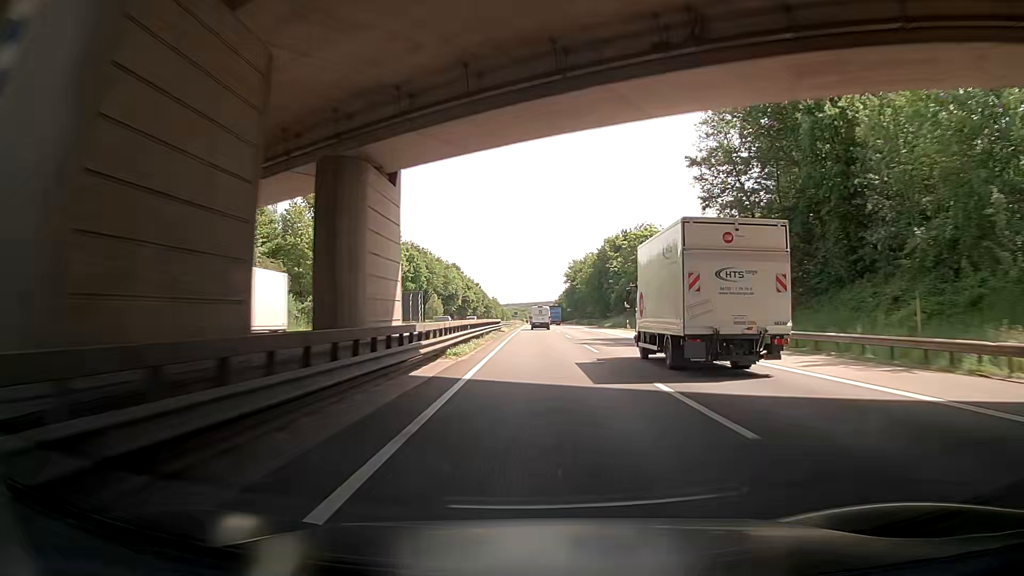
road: motorway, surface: asphalt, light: Day
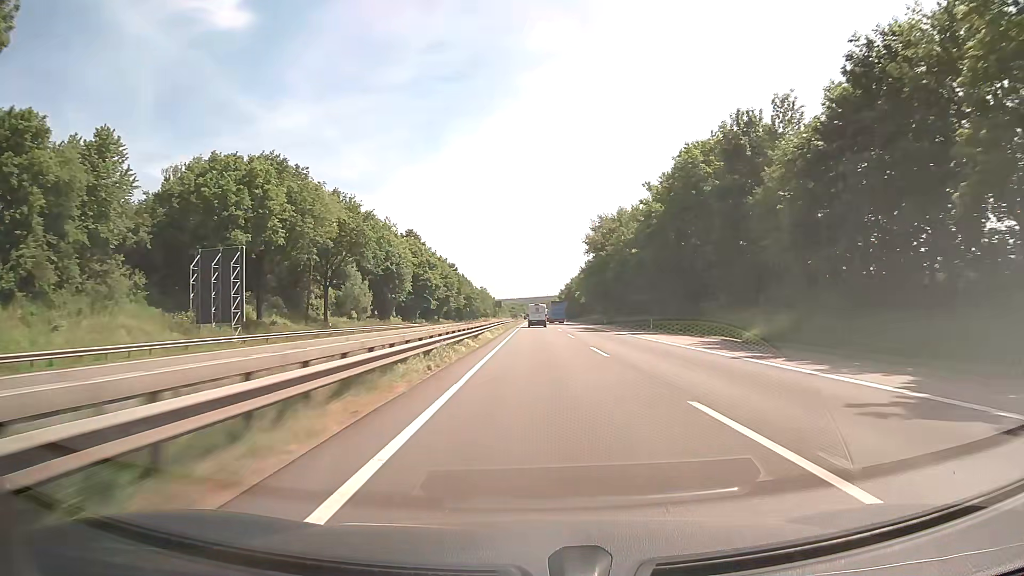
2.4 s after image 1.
(0.0, +75.7) m; 0°
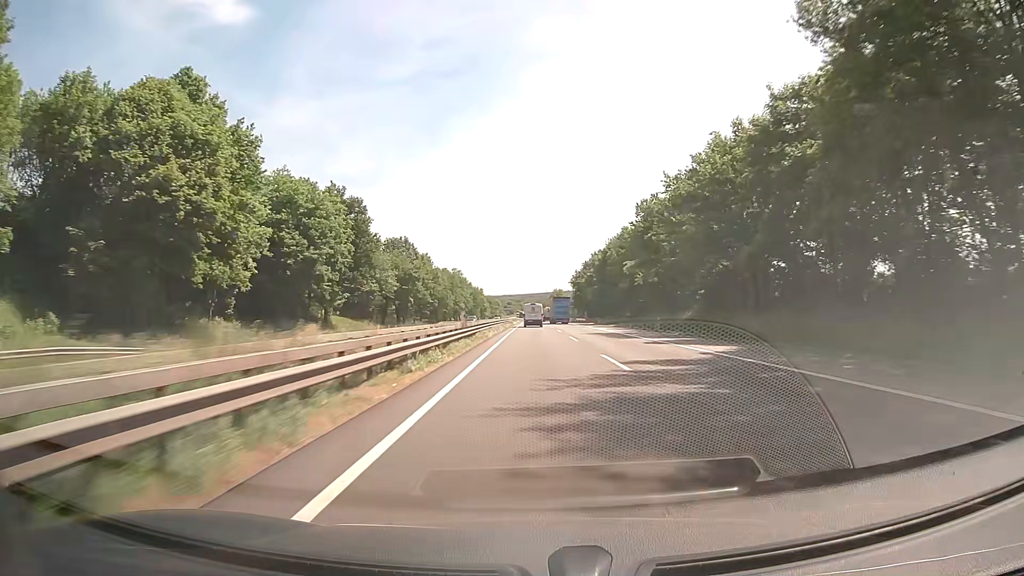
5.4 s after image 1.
(+0.1, +95.9) m; 0°
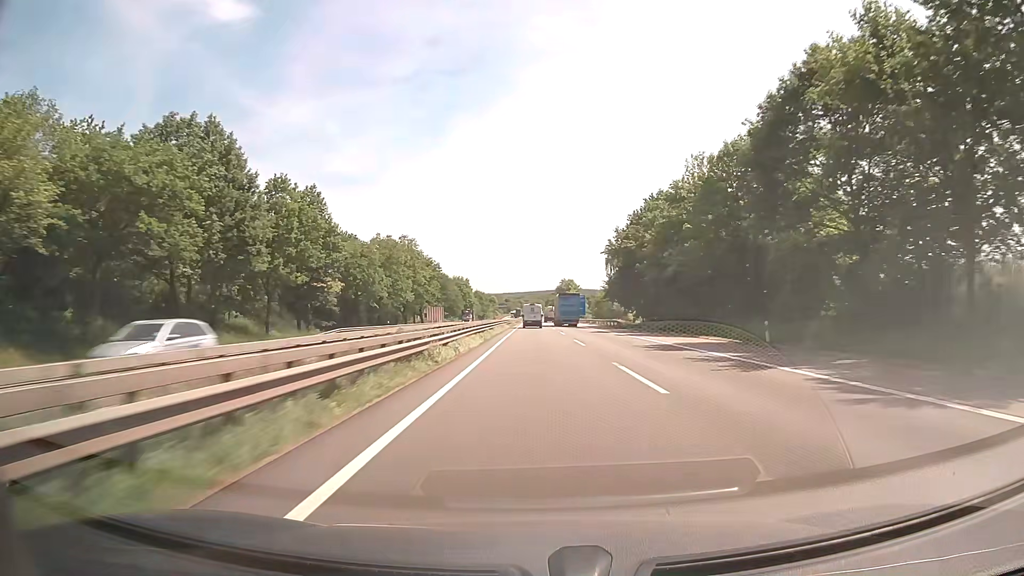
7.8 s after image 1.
(0.0, +76.5) m; 0°
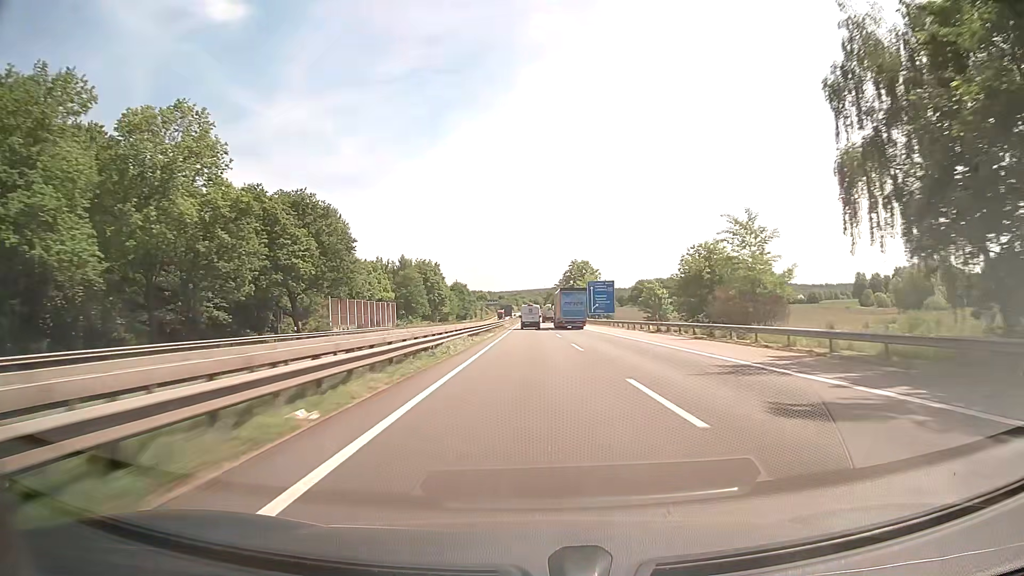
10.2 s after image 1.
(+0.3, +76.1) m; 0°
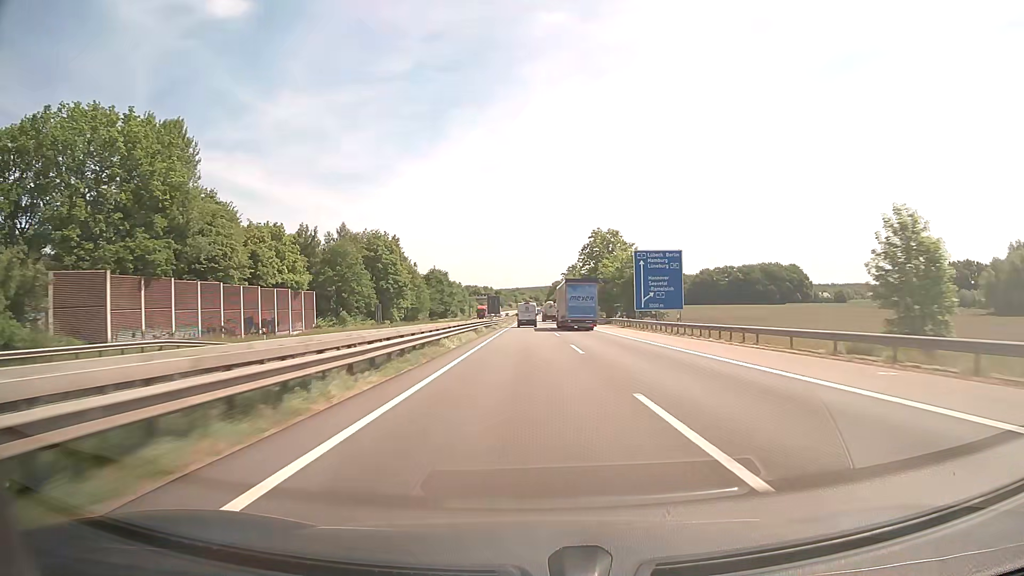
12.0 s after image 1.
(0.0, +57.0) m; 0°
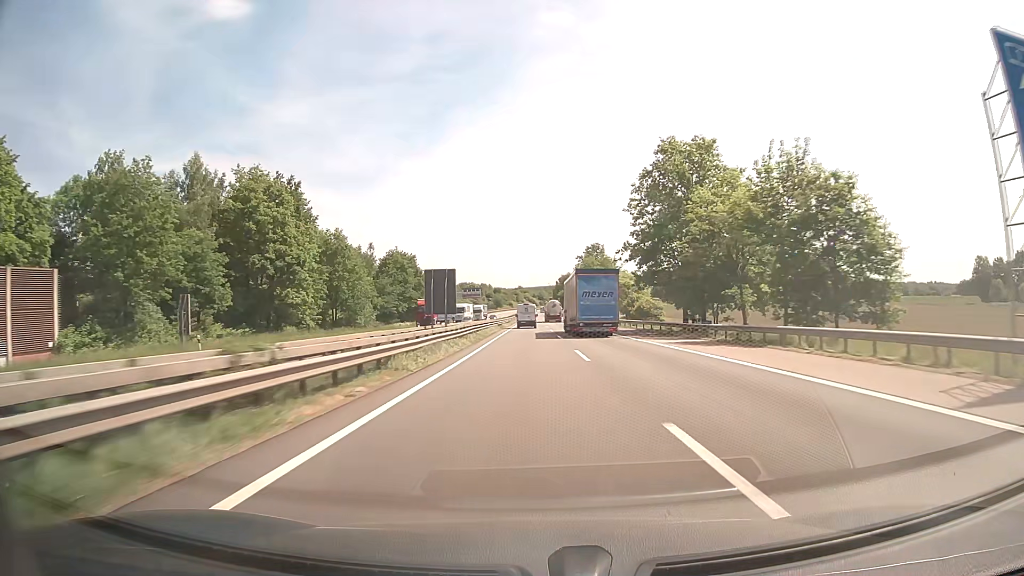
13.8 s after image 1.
(-0.2, +56.9) m; 0°
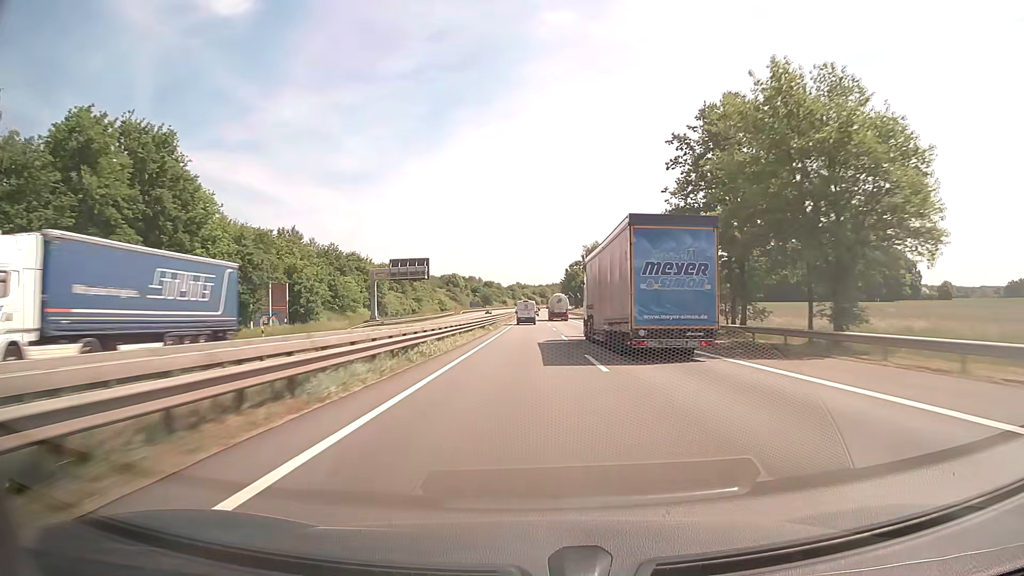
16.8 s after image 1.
(-0.1, +94.8) m; 0°
(0, +10) (0, +20) (0, +30) (0, +40) (0, +50) (0, +60) (0, +70) (0, +80) (0, +90) (0, +100) m
